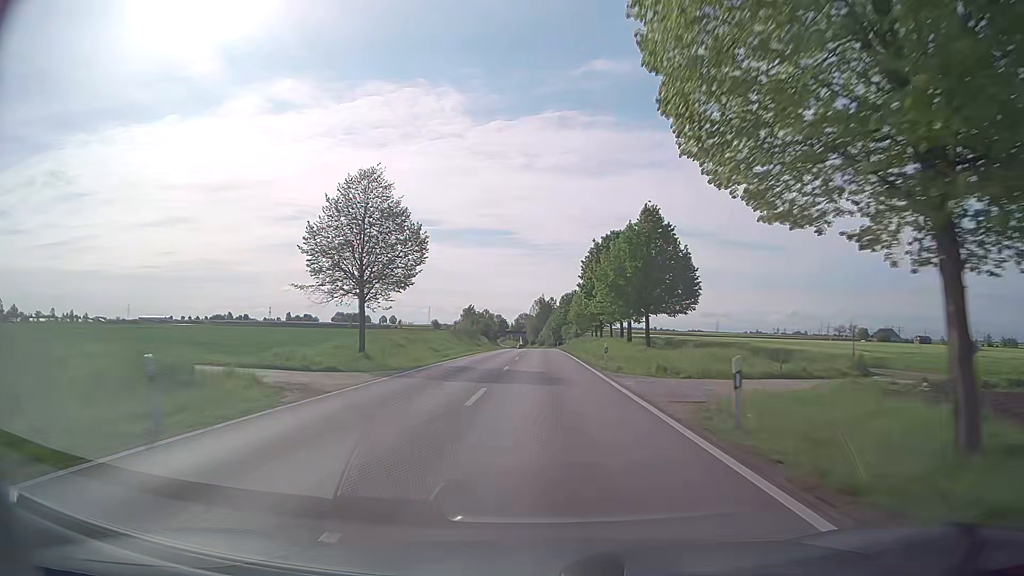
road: secondary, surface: asphalt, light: Day
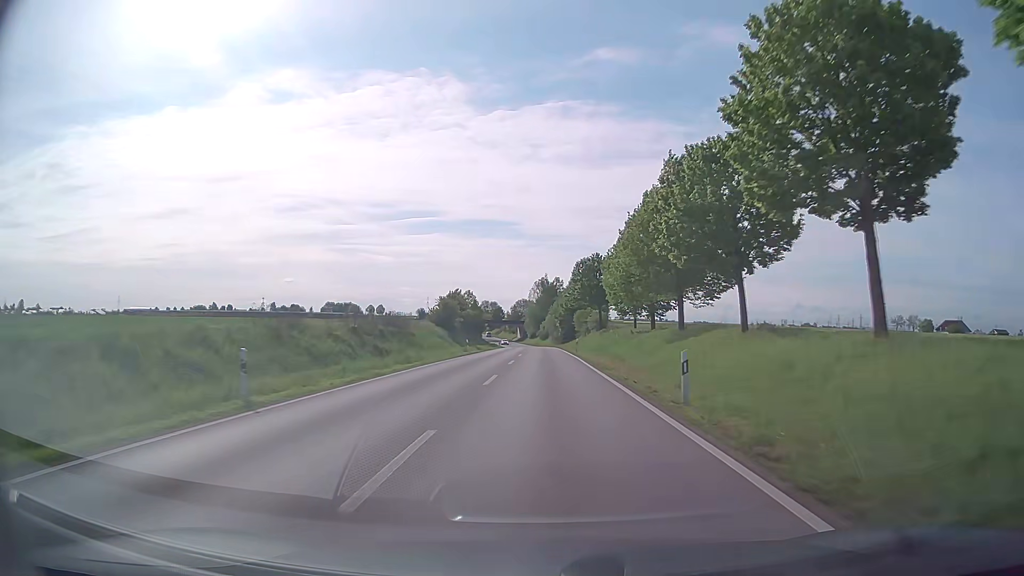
(0.0, +56.0) m; 0°
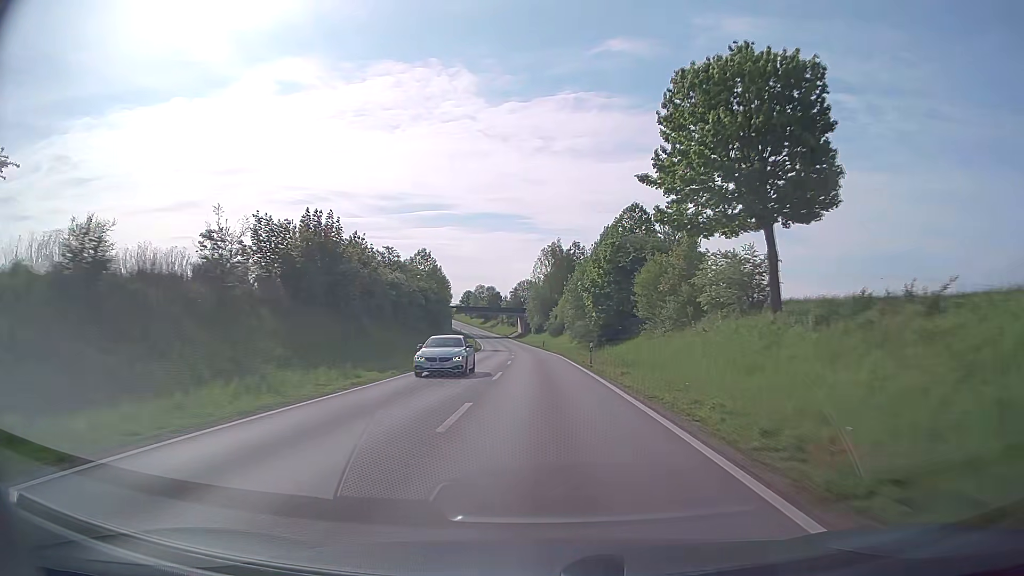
(-0.1, +68.4) m; -1°
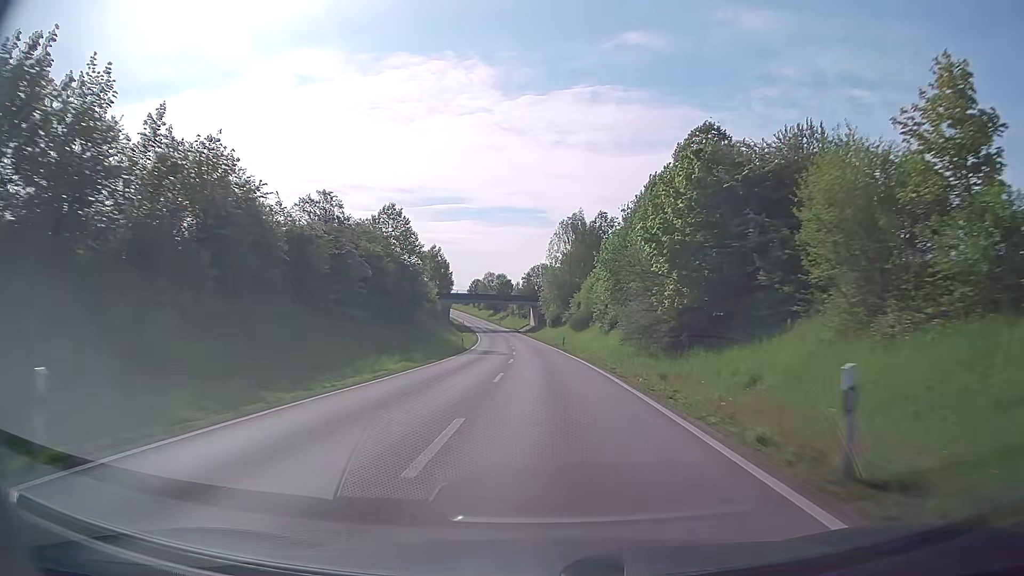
(-0.4, +27.4) m; -1°
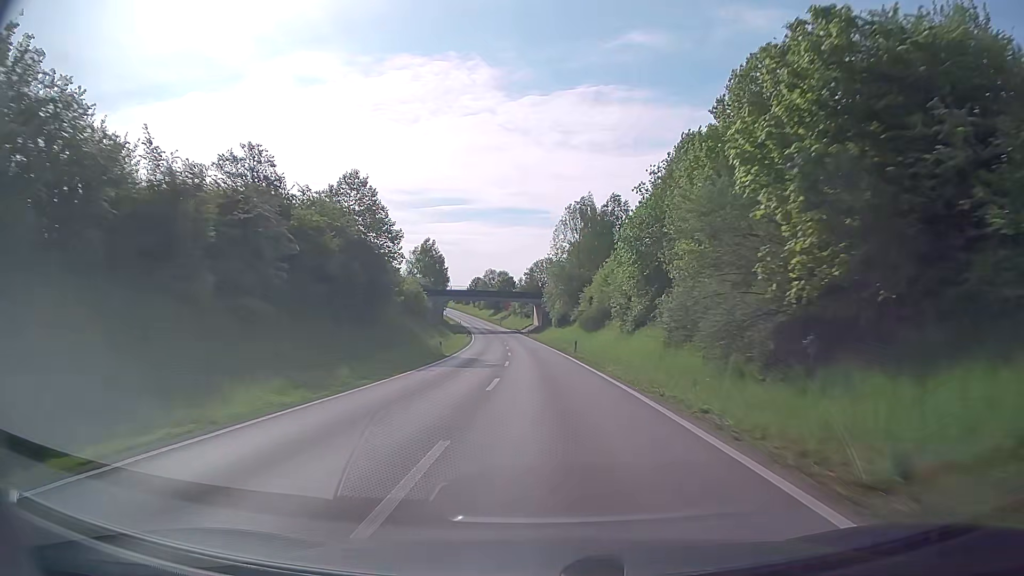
(0.0, +13.9) m; 0°
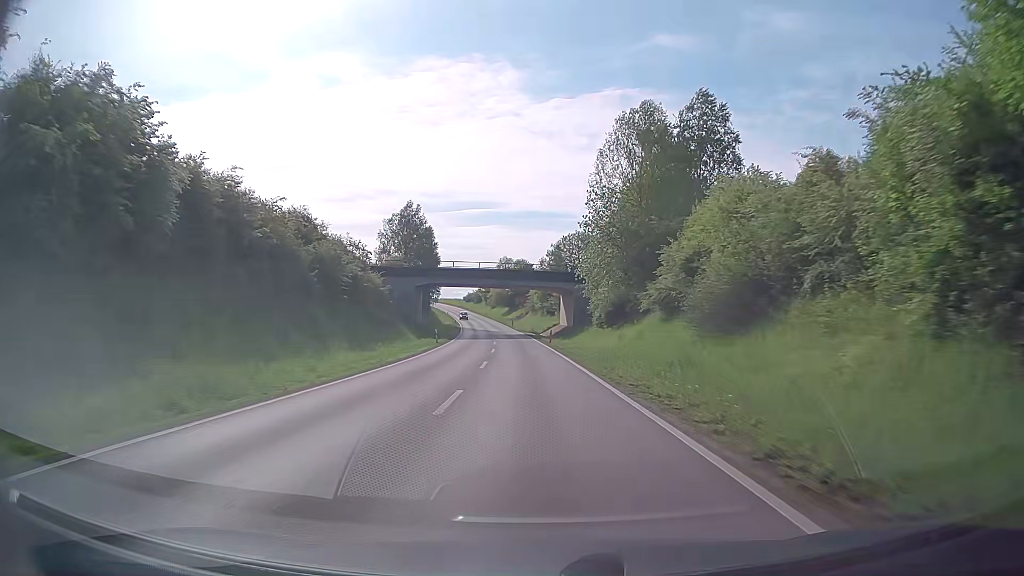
(-0.8, +42.3) m; -3°
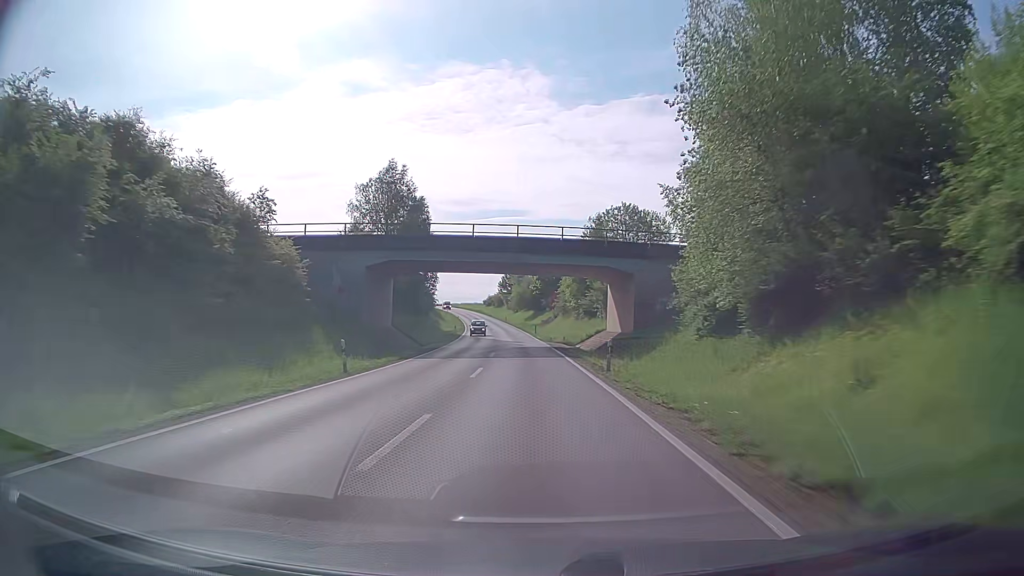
(-0.3, +28.5) m; -2°
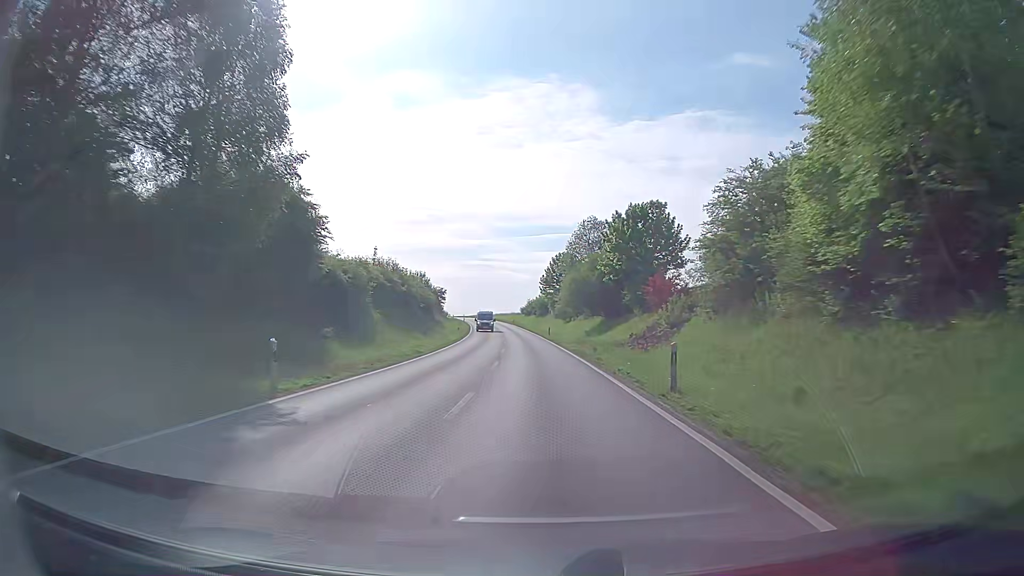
(-2.1, +57.1) m; -4°
(0, +10) (0, +20) (0, +30) (-1, +40) (-1, +50) (-2, +60) (-2, +70) (-3, +80) (-4, +90) (-5, +100) m
